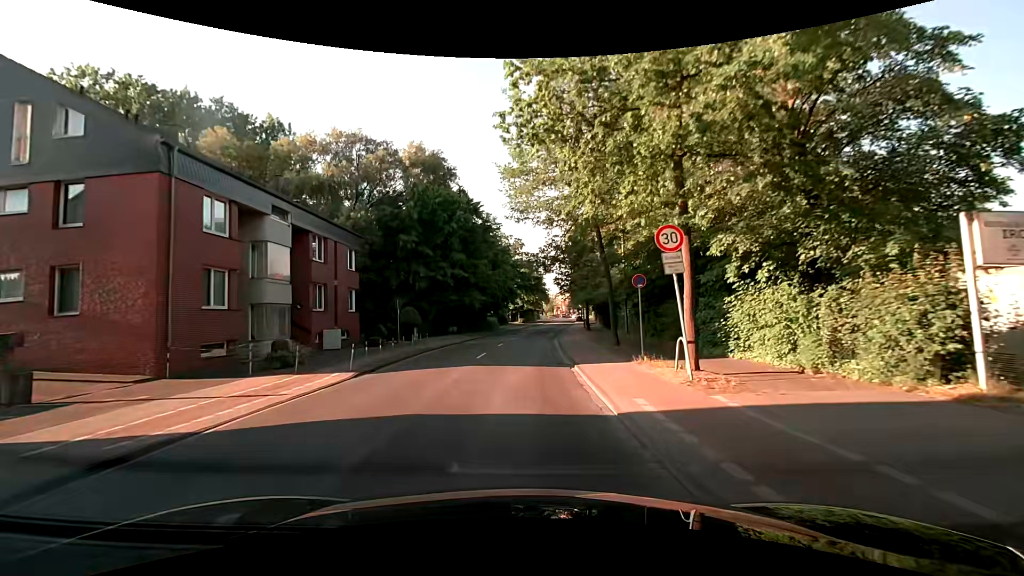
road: tertiary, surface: asphalt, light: Day
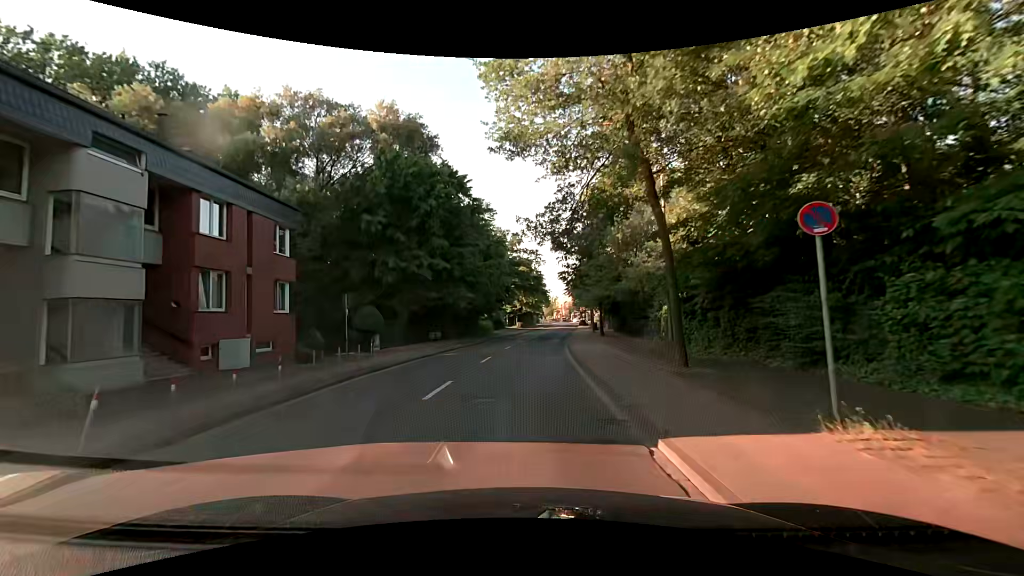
(0.0, +9.8) m; +1°
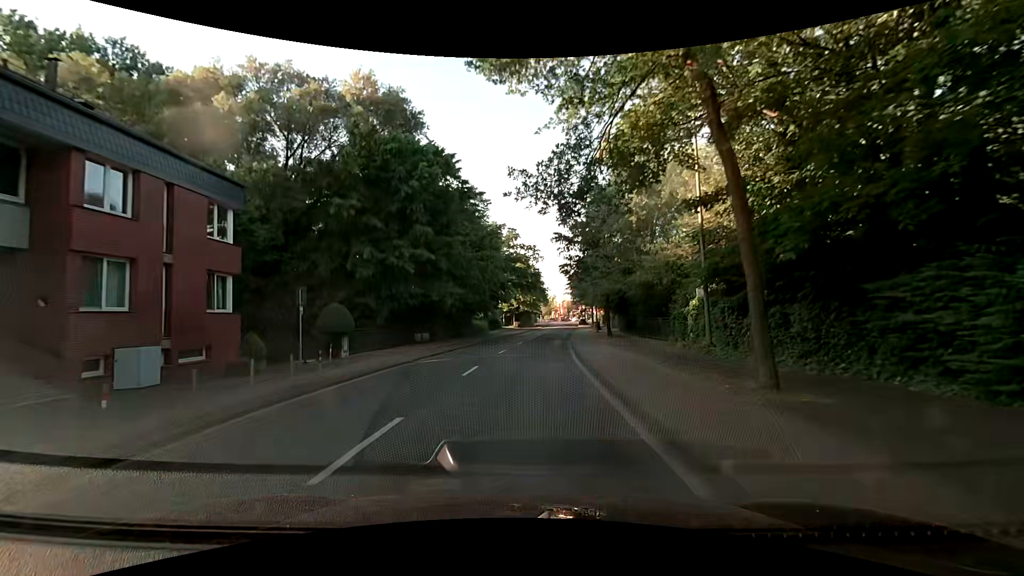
(0.0, +4.8) m; +1°
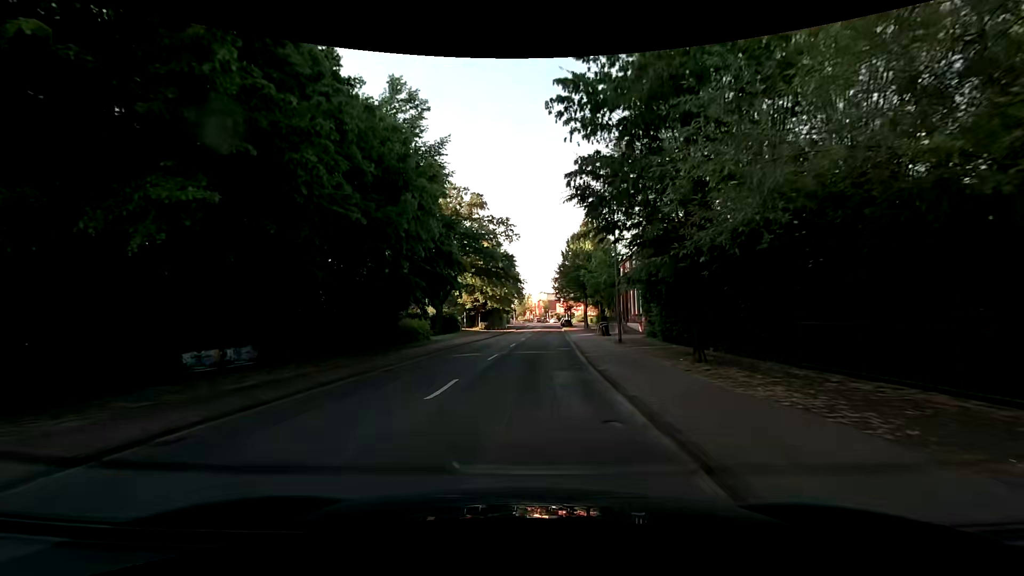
(0.0, +23.3) m; +2°
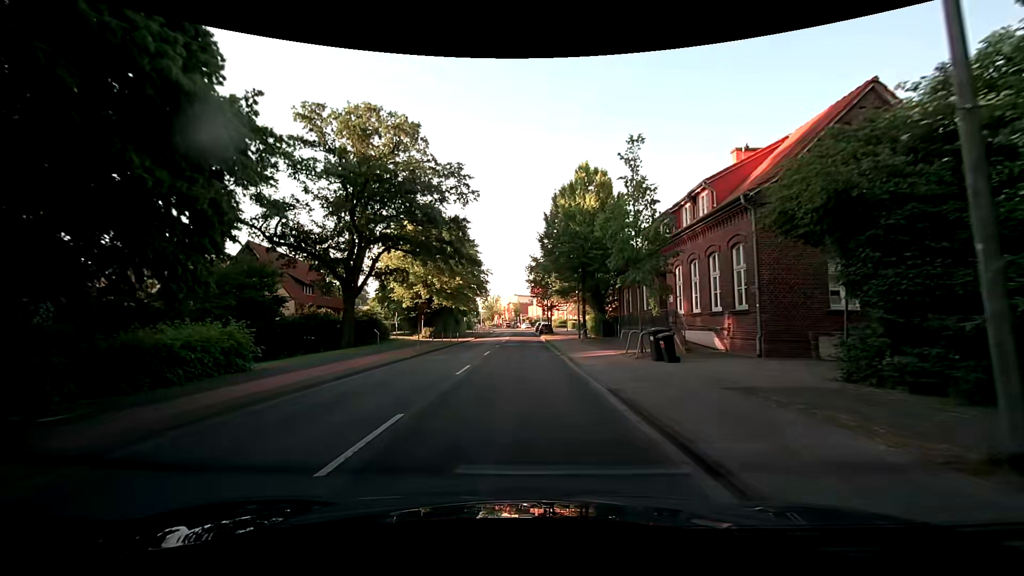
(+0.6, +23.0) m; +3°
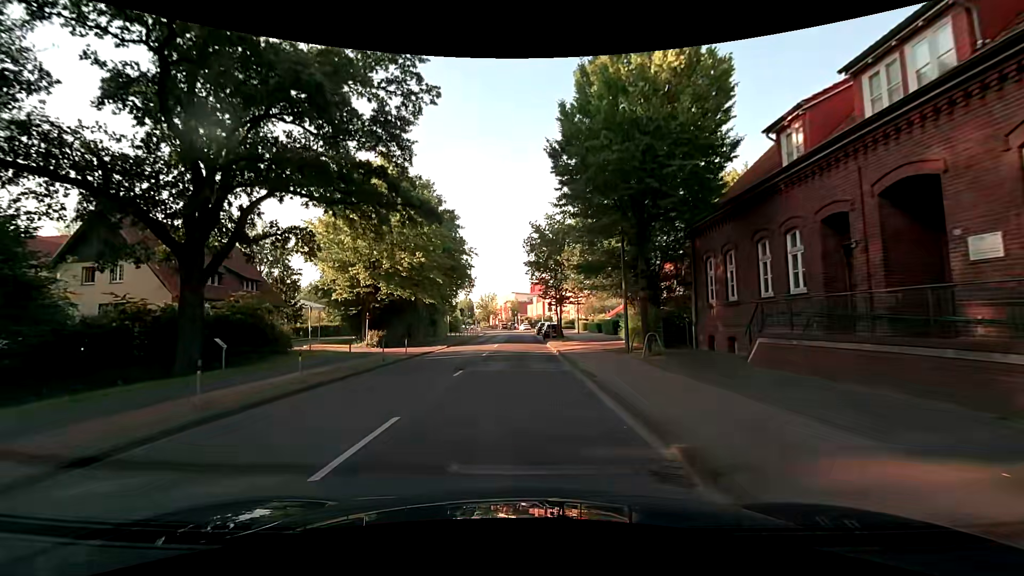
(+0.2, +18.6) m; 0°
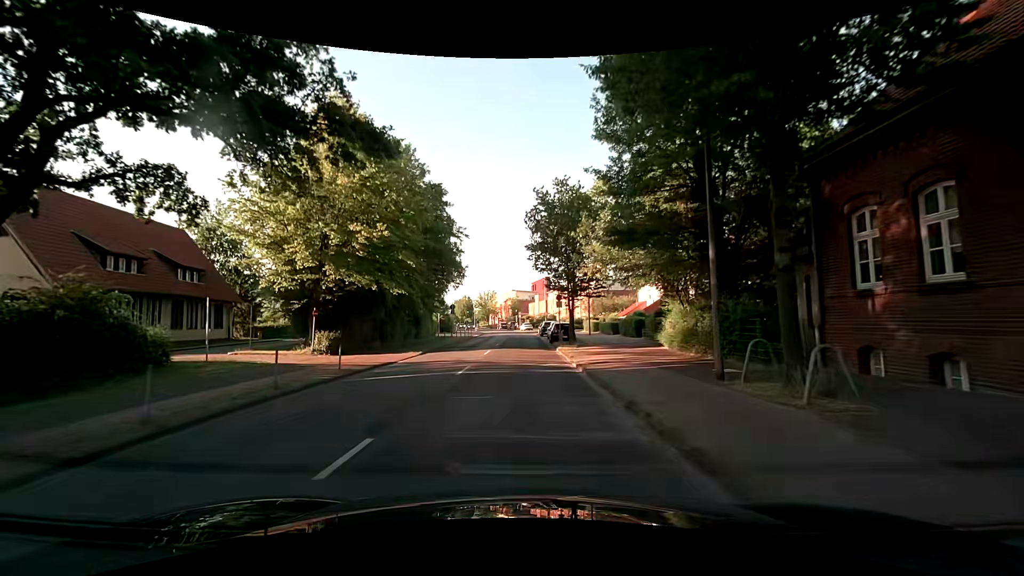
(0.0, +9.3) m; +1°
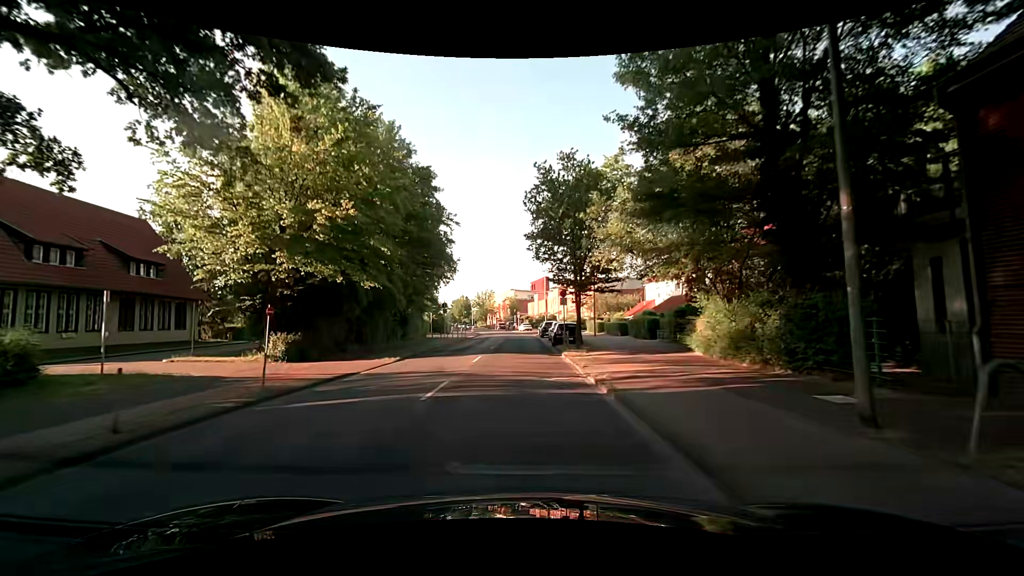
(0.0, +4.6) m; 0°
